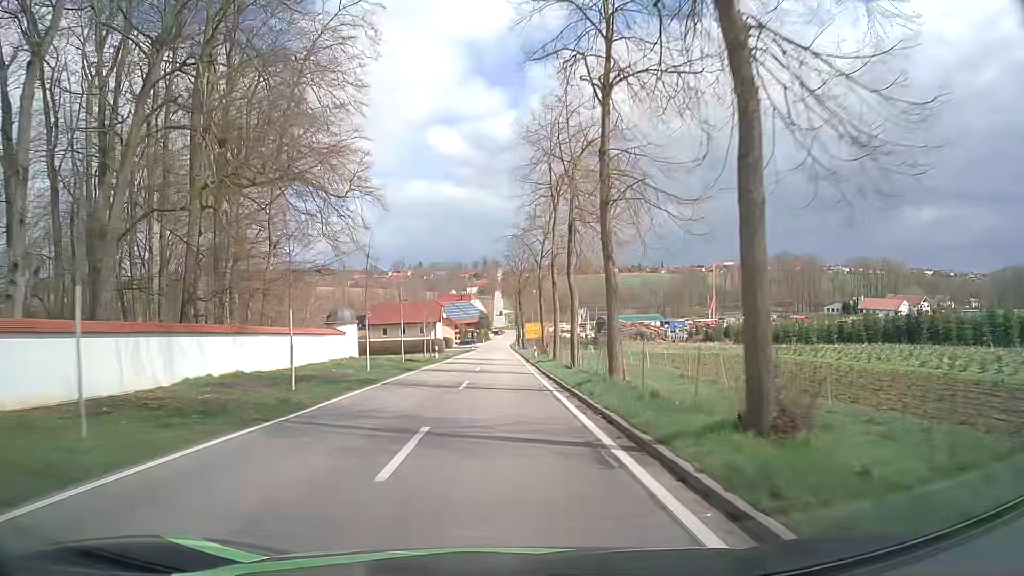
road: tertiary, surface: asphalt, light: Day
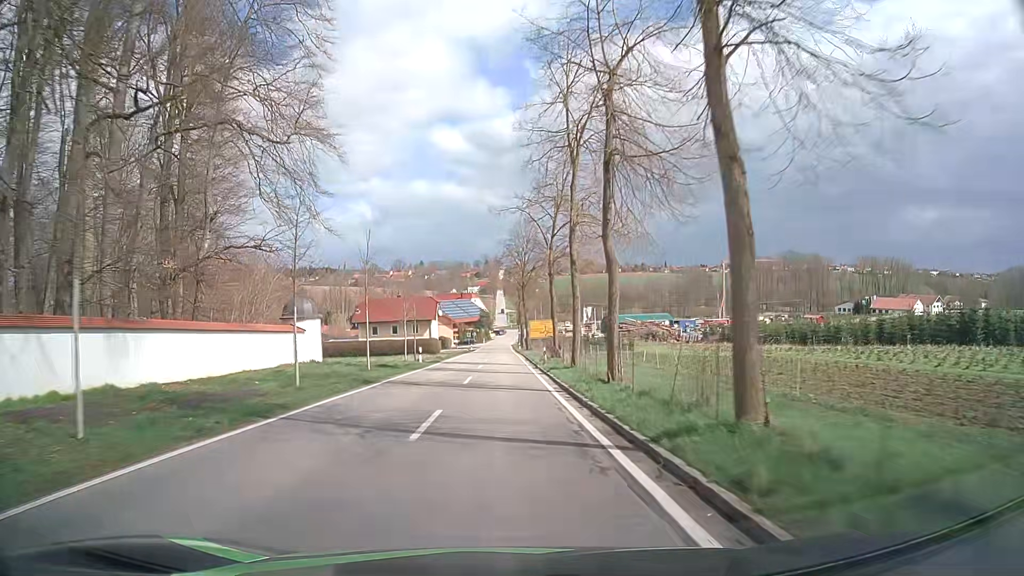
(0.0, +10.1) m; 0°
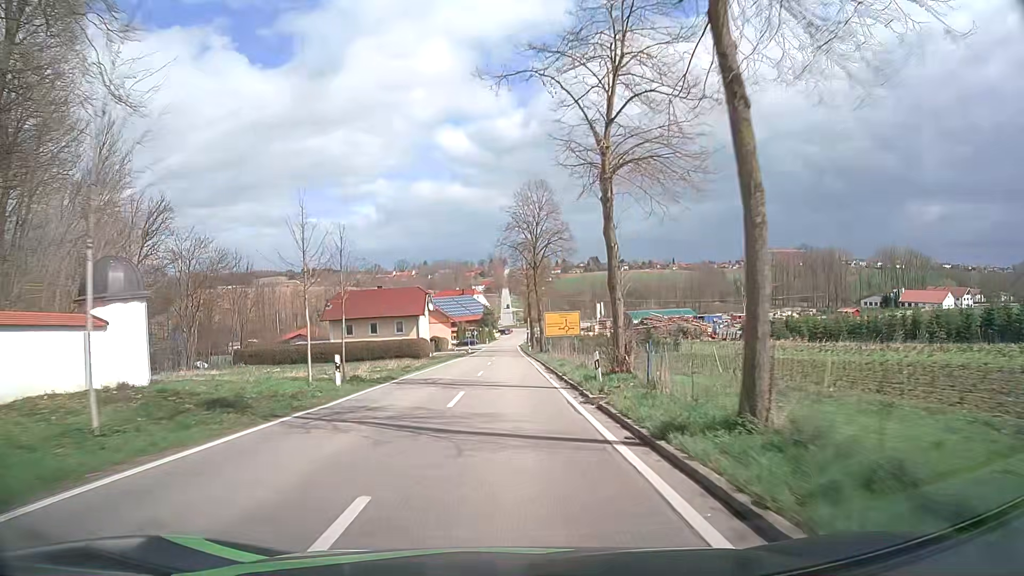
(-0.1, +20.2) m; 0°
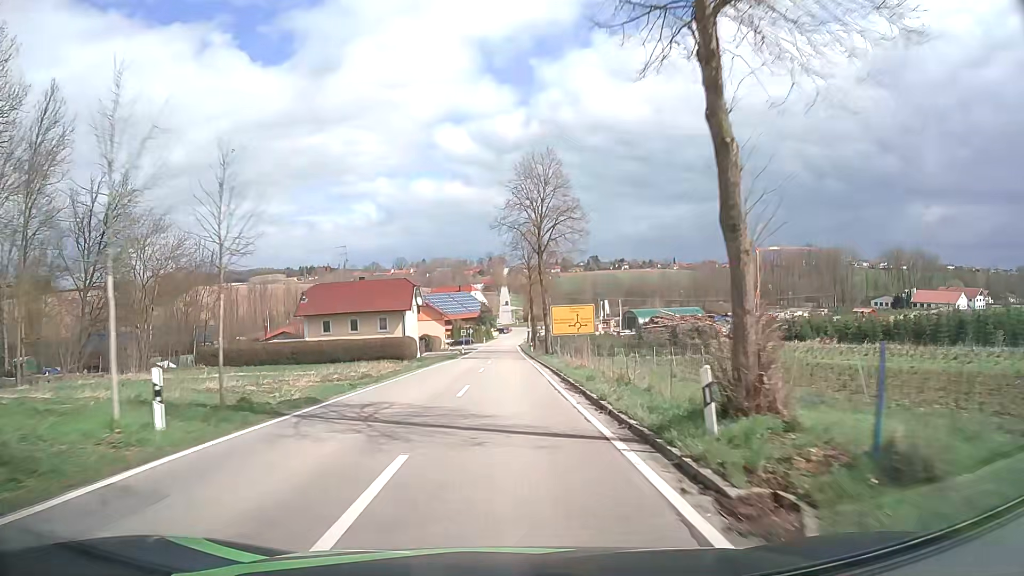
(0.0, +10.1) m; 0°
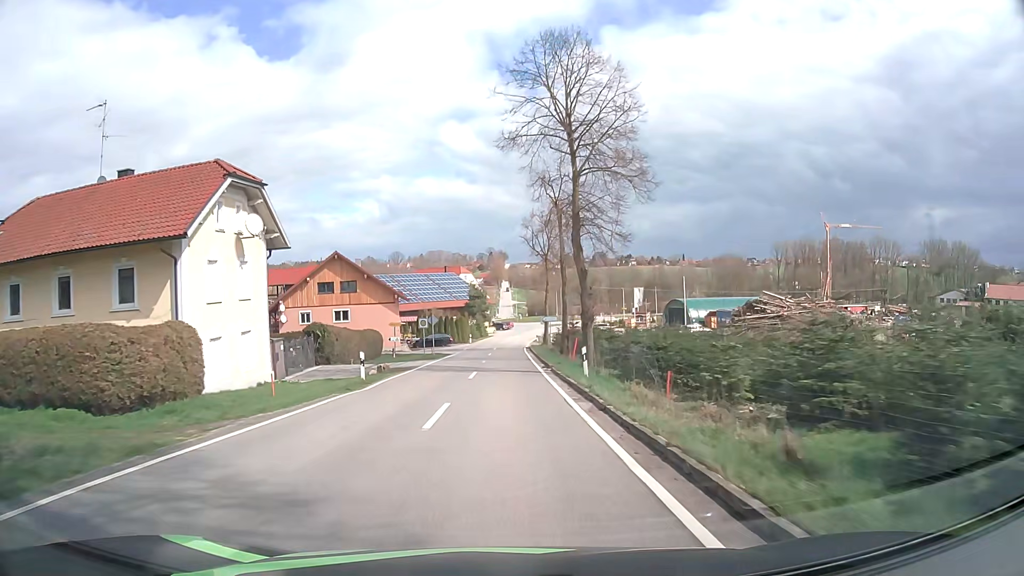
(+0.5, +49.5) m; 0°
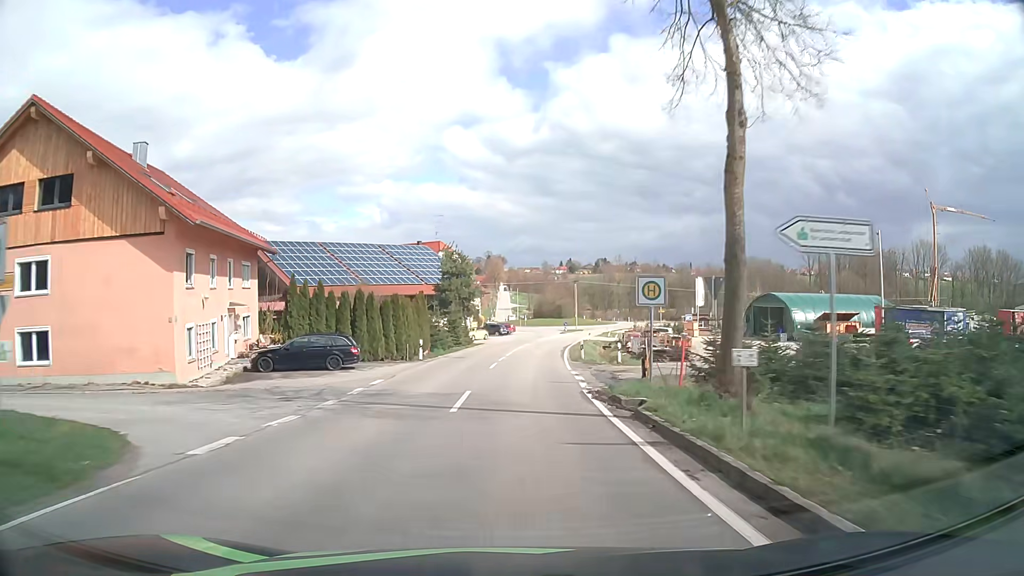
(-0.2, +47.9) m; 0°
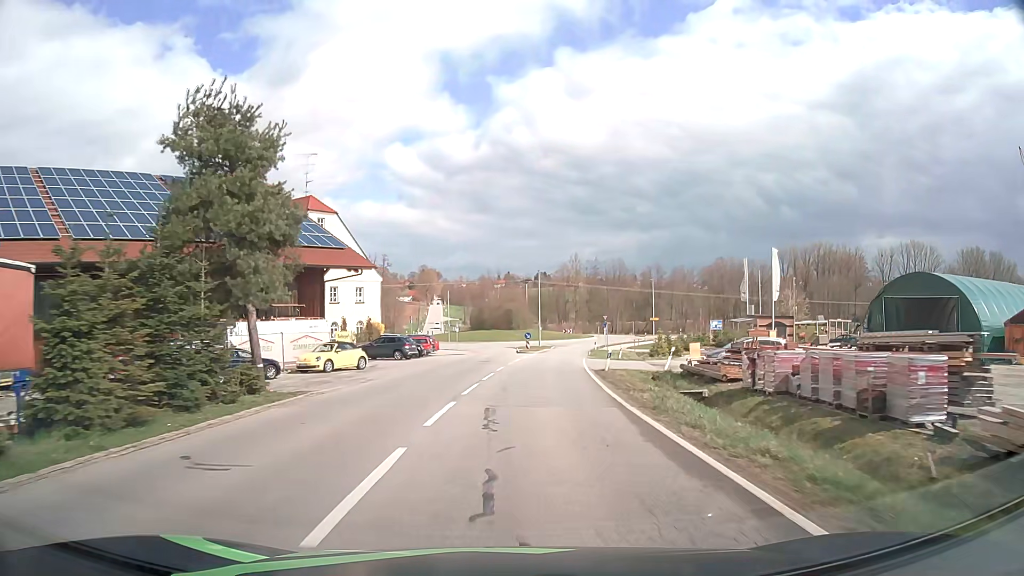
(+1.8, +44.2) m; +6°
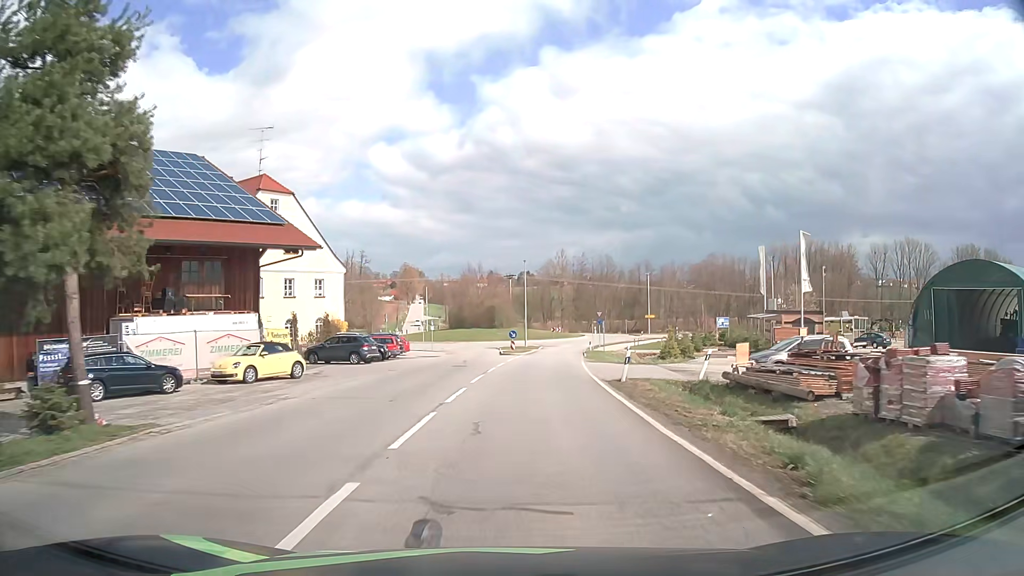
(+0.1, +8.3) m; +1°
(0, +10) (+1, +20) (+1, +30) (+2, +40) (+3, +50) (+5, +60) (+7, +70) (+11, +79) (+12, +89) (+8, +98) m
